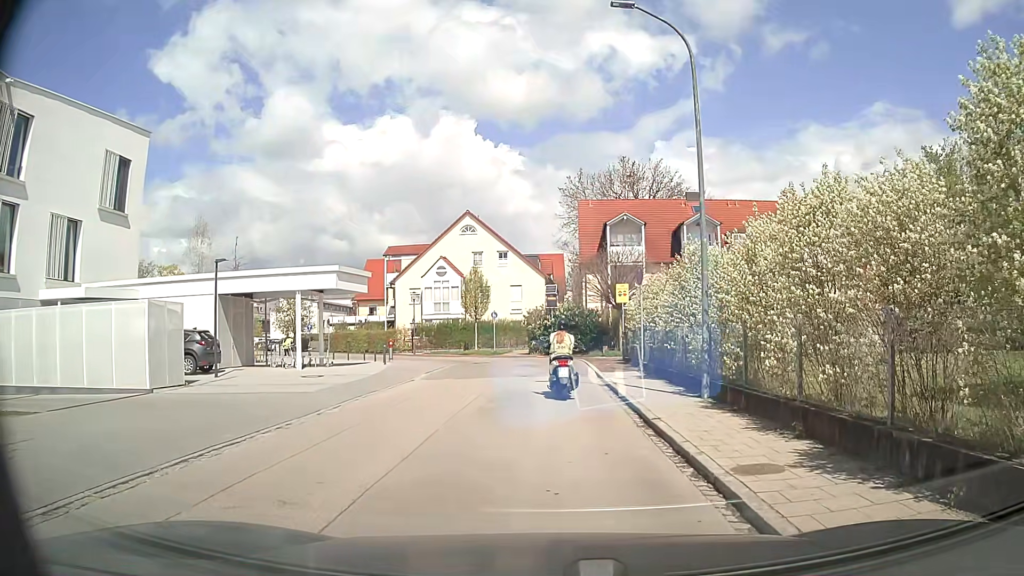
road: residential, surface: asphalt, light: Day
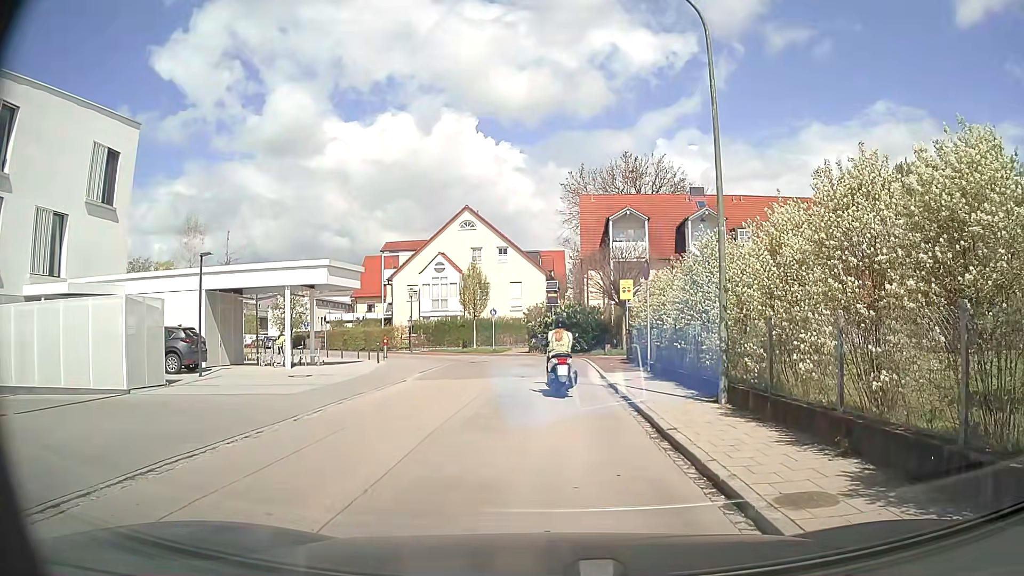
(0.0, +1.2) m; +2°
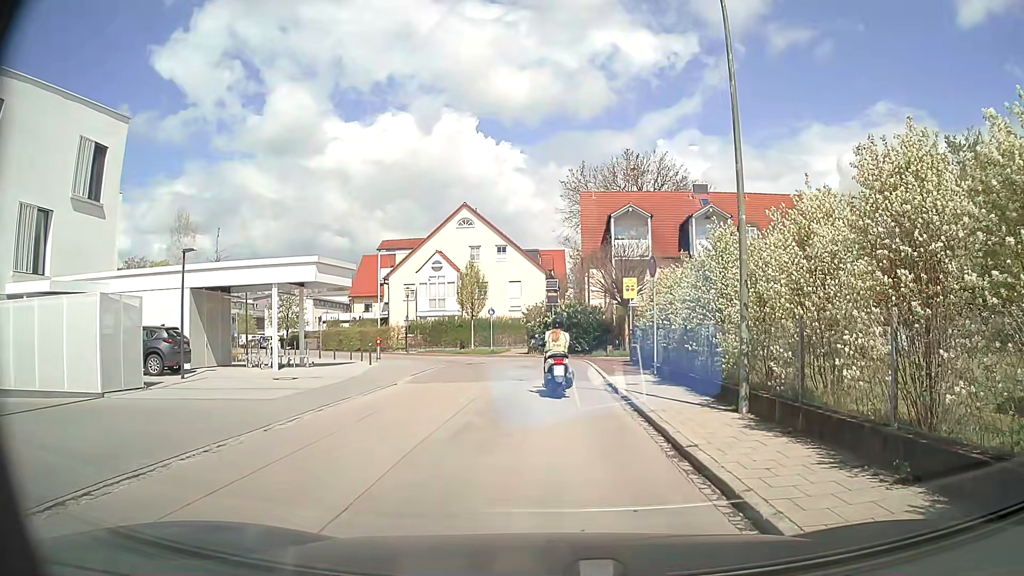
(0.0, +1.2) m; -1°
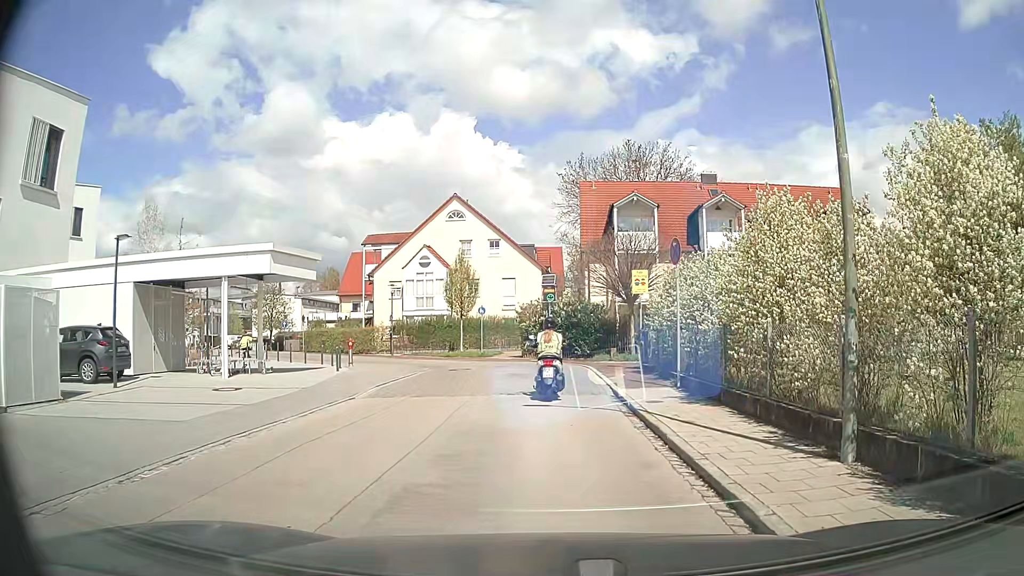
(+0.1, +3.7) m; +2°
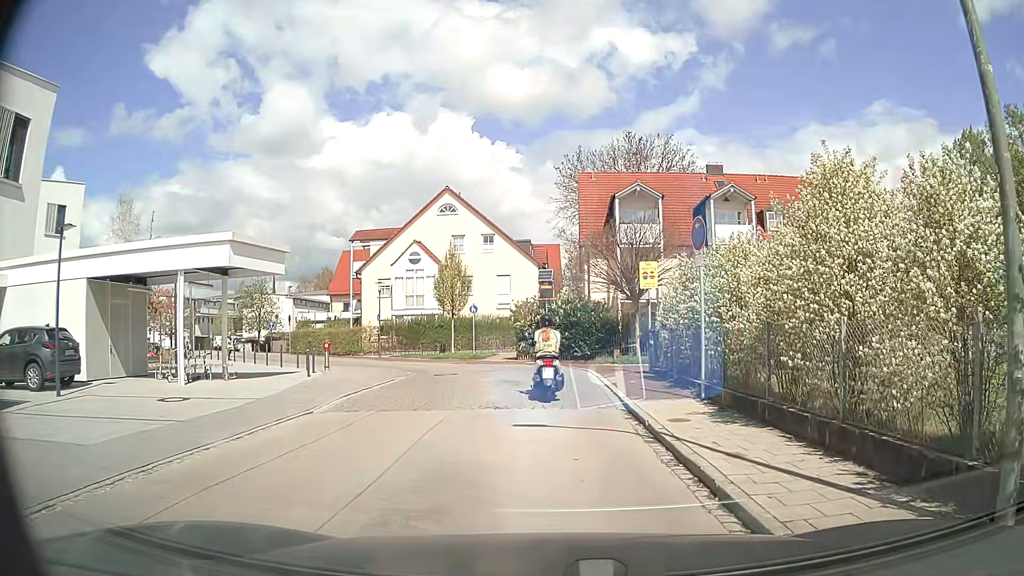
(-0.1, +2.6) m; -1°
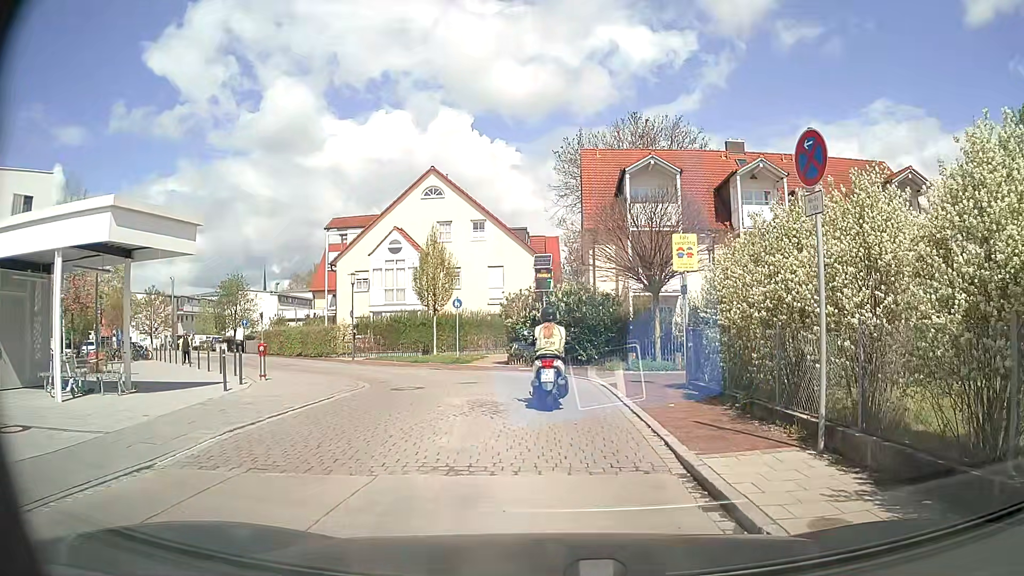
(0.0, +5.4) m; -1°
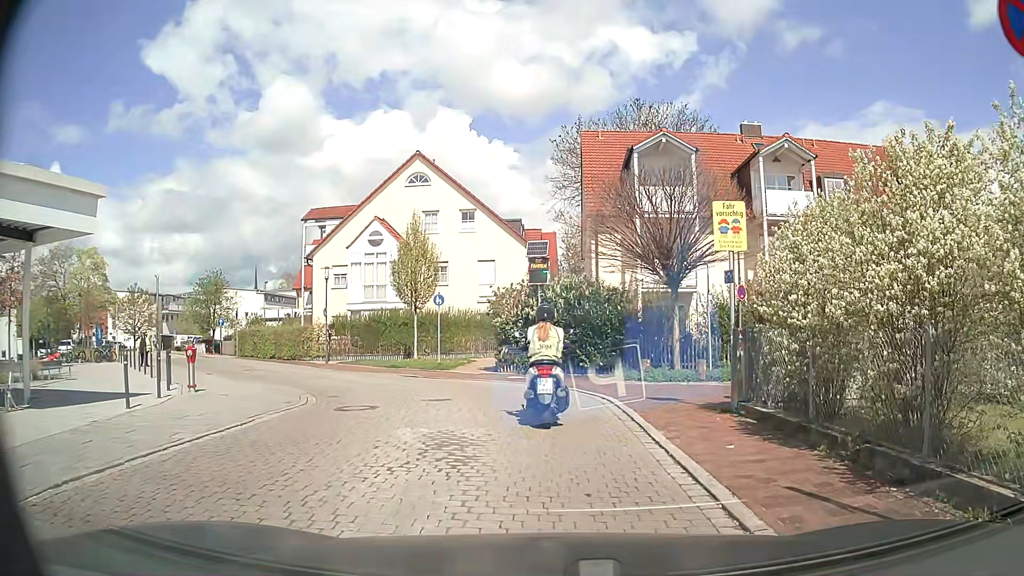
(+0.1, +3.8) m; +2°
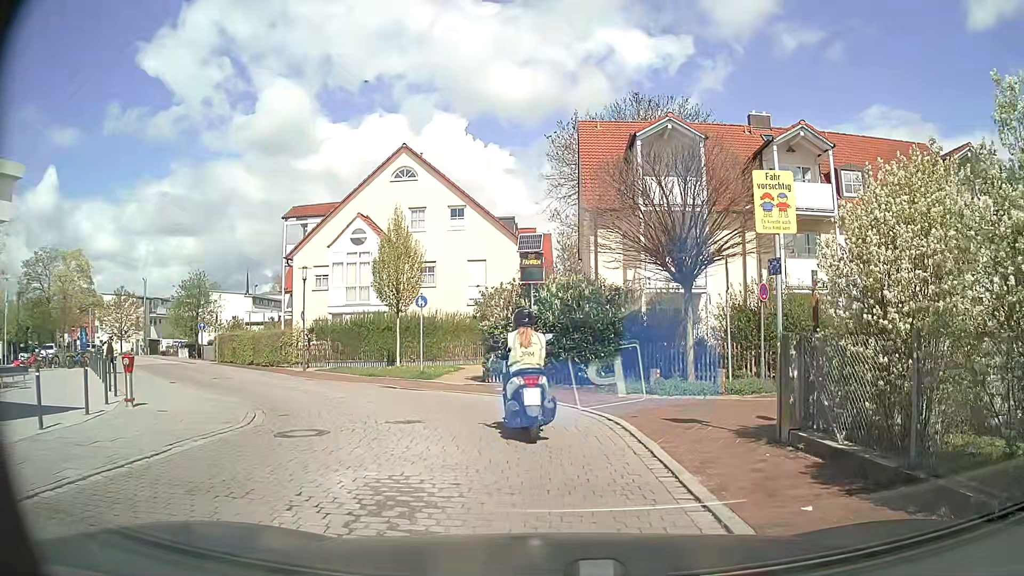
(0.0, +2.4) m; 0°
